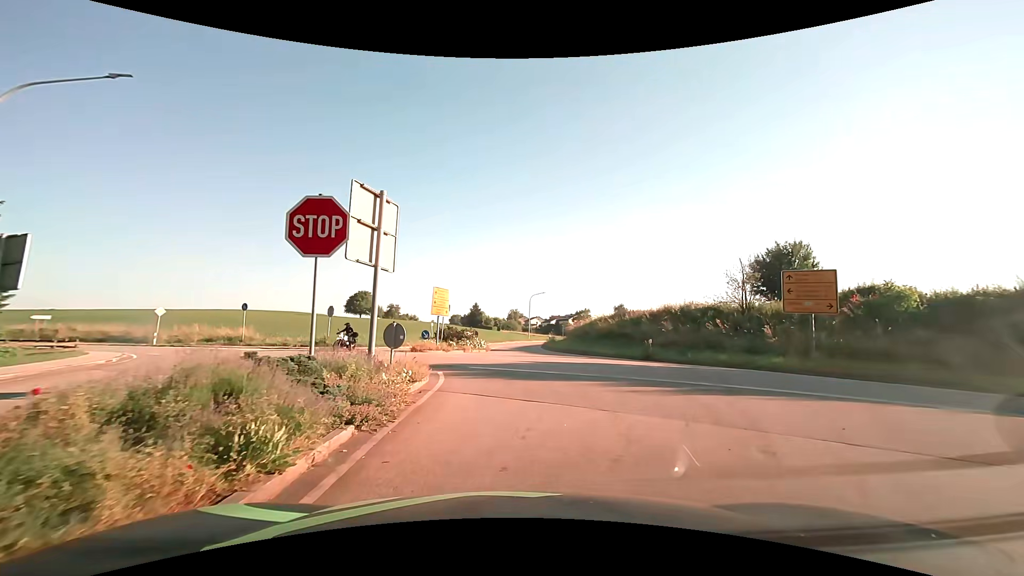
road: tertiary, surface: asphalt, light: Day
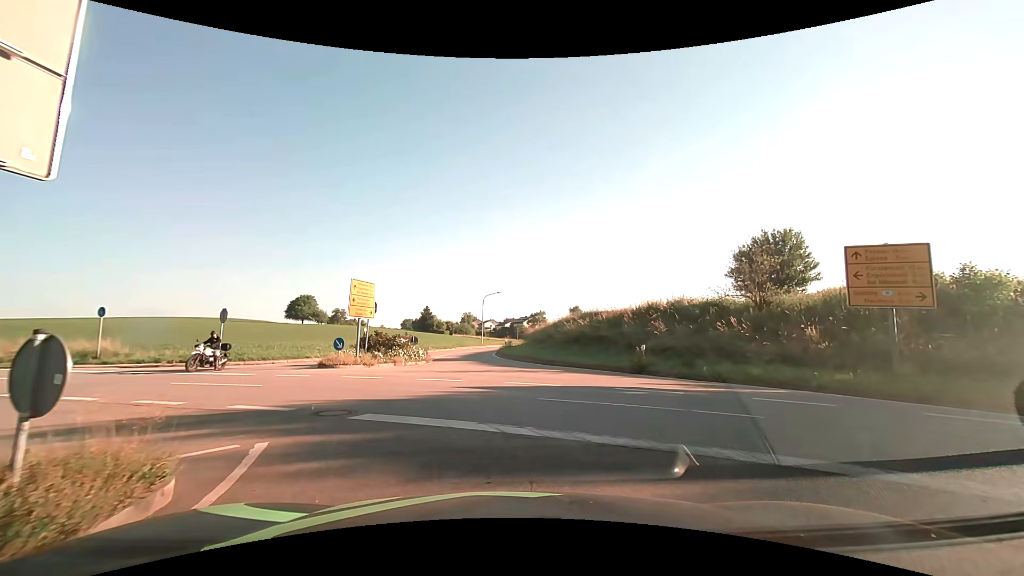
(+0.3, +7.4) m; +5°
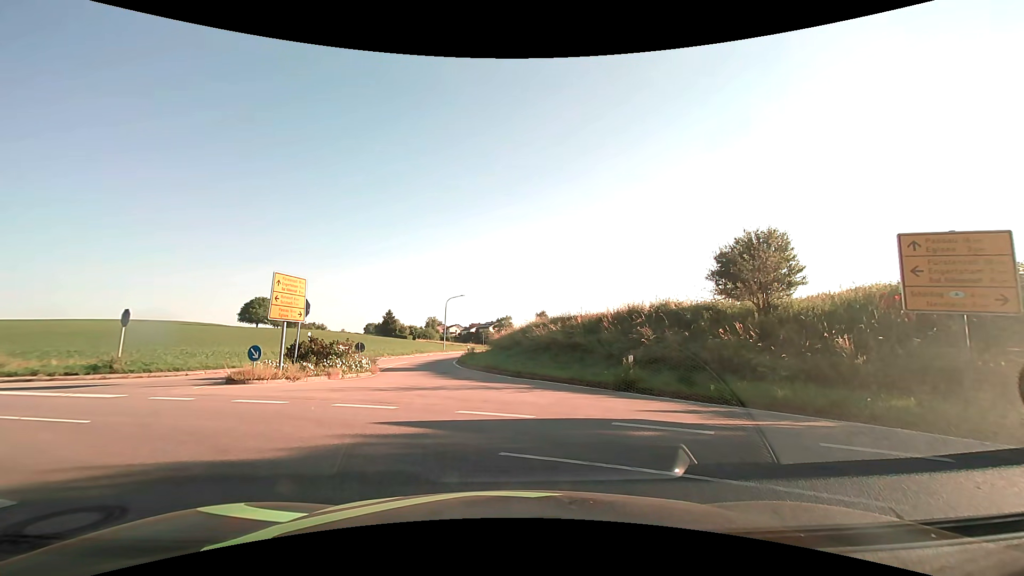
(+0.1, +3.7) m; +3°
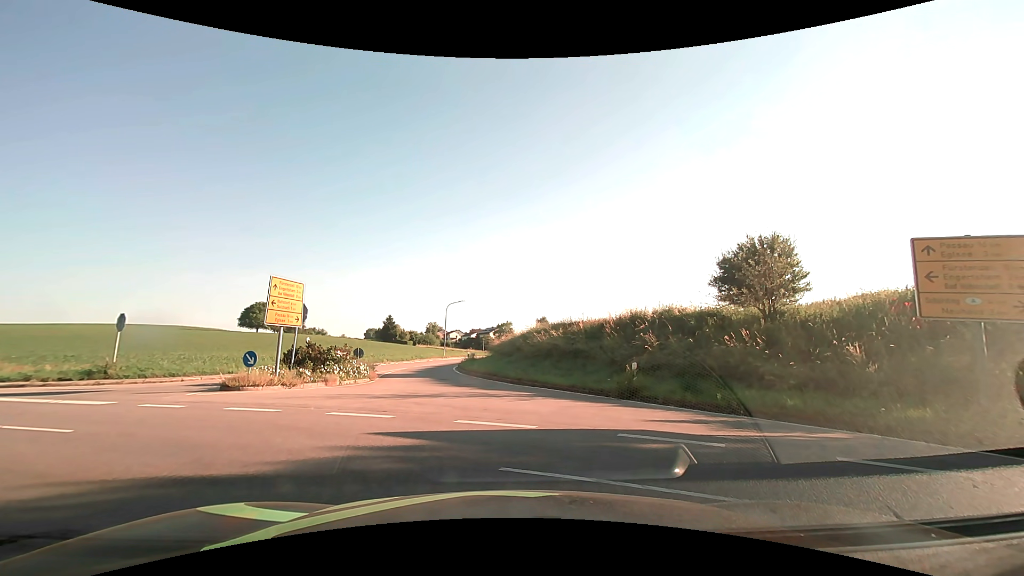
(0.0, +0.4) m; 0°
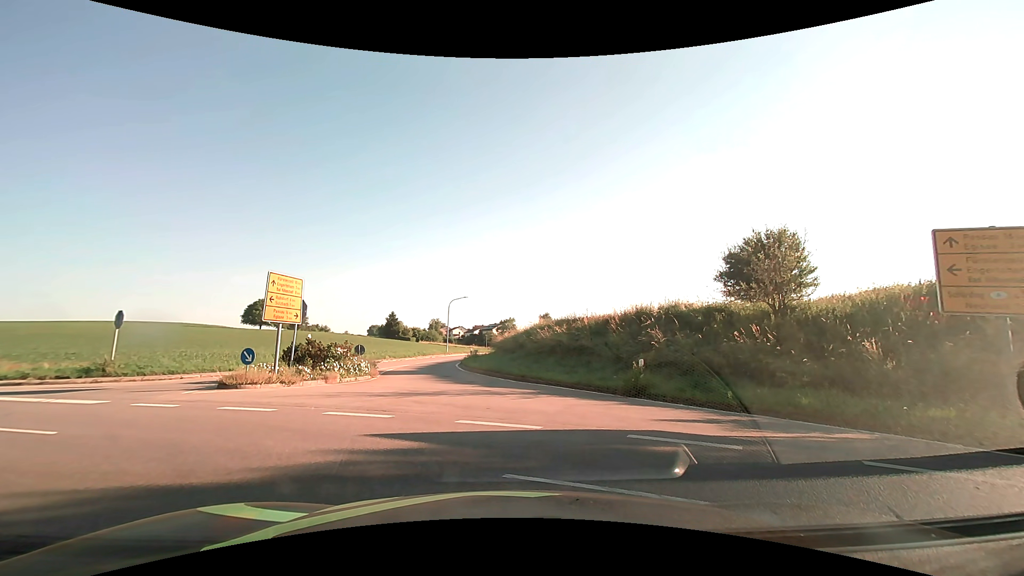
(0.0, +0.5) m; 0°
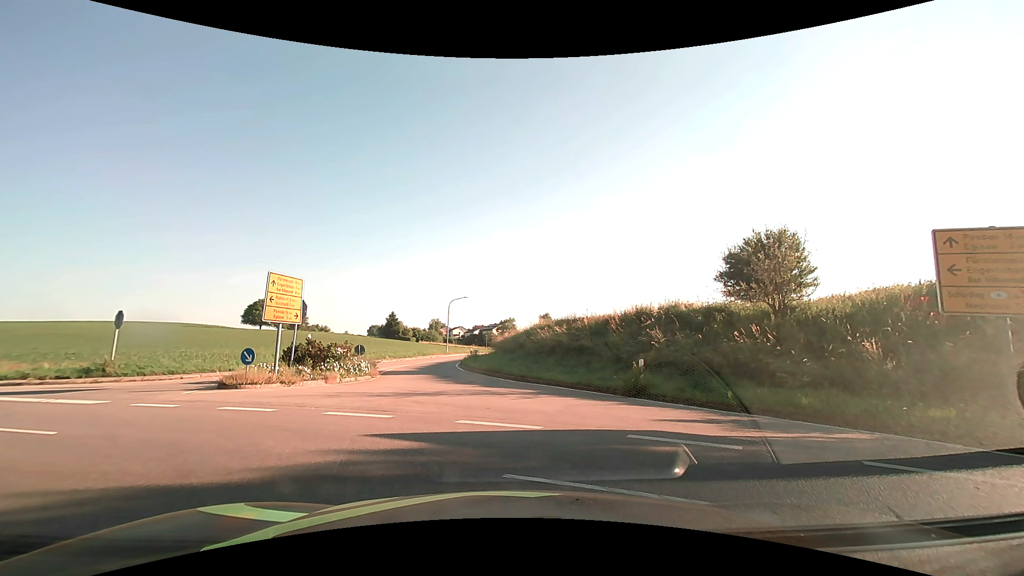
(0.0, 0.0) m; 0°
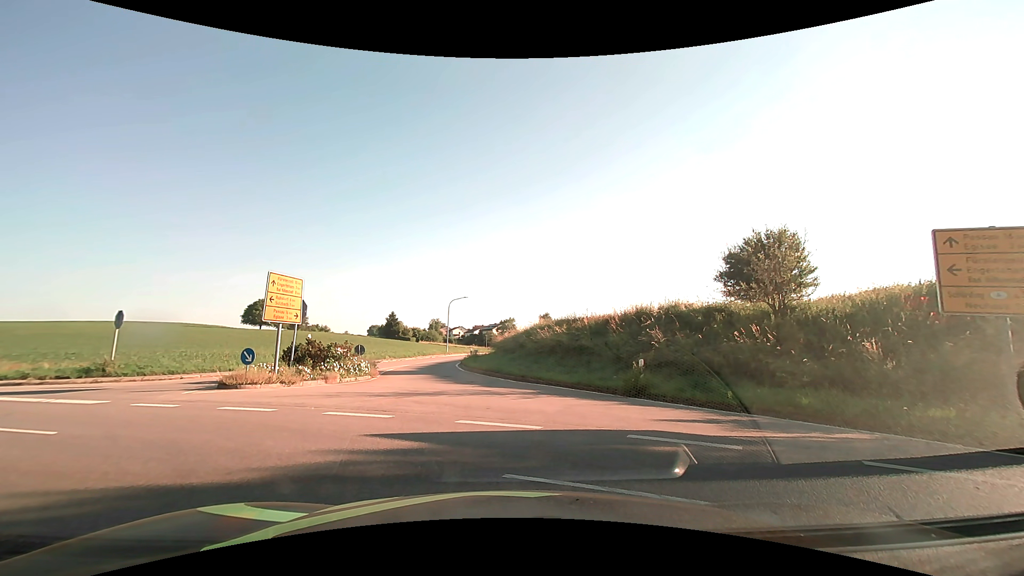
(0.0, 0.0) m; 0°
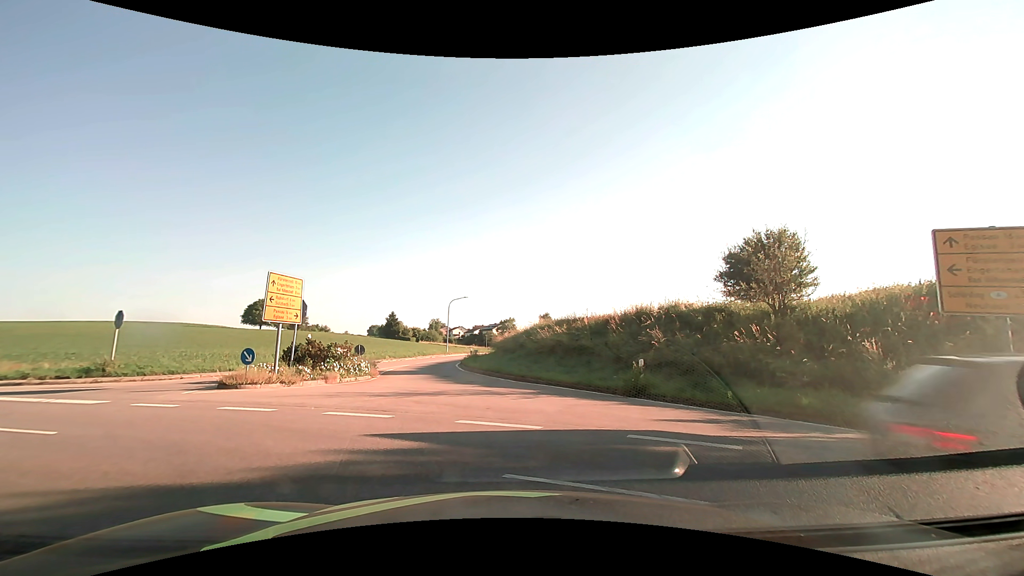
(0.0, 0.0) m; 0°
(-3, +9) (-12, +15) (-21, +19) (-30, +22) (-39, +26) (-49, +30) (-58, +33) (-67, +37) (-77, +40) (-86, +43) m
